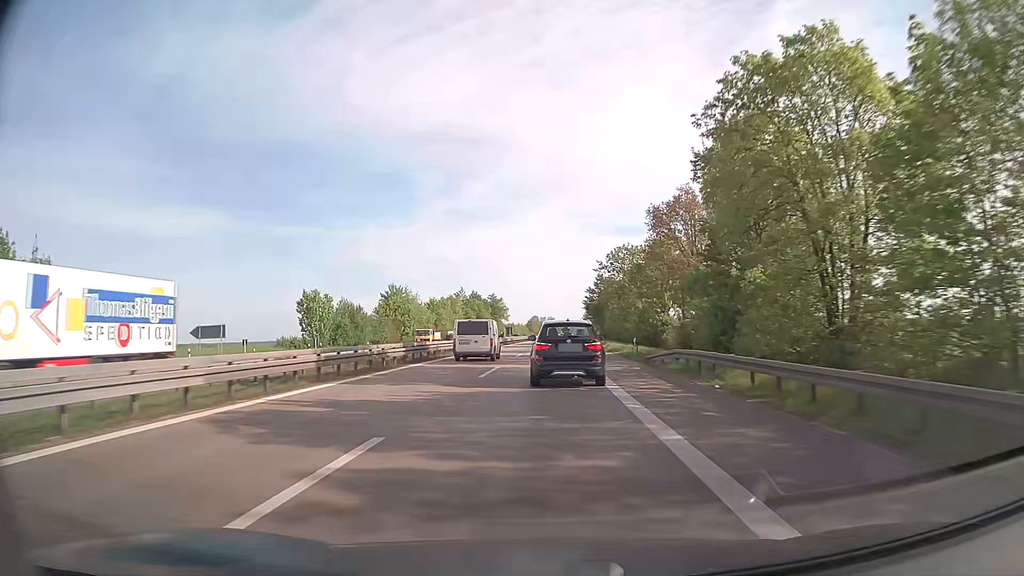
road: trunk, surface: asphalt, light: Day
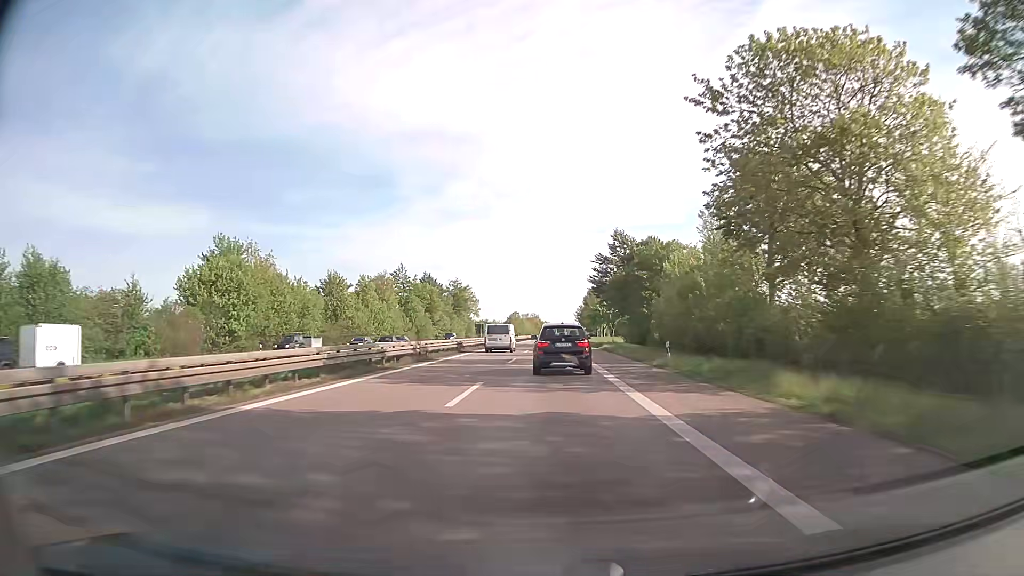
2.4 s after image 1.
(+0.8, +62.8) m; +1°
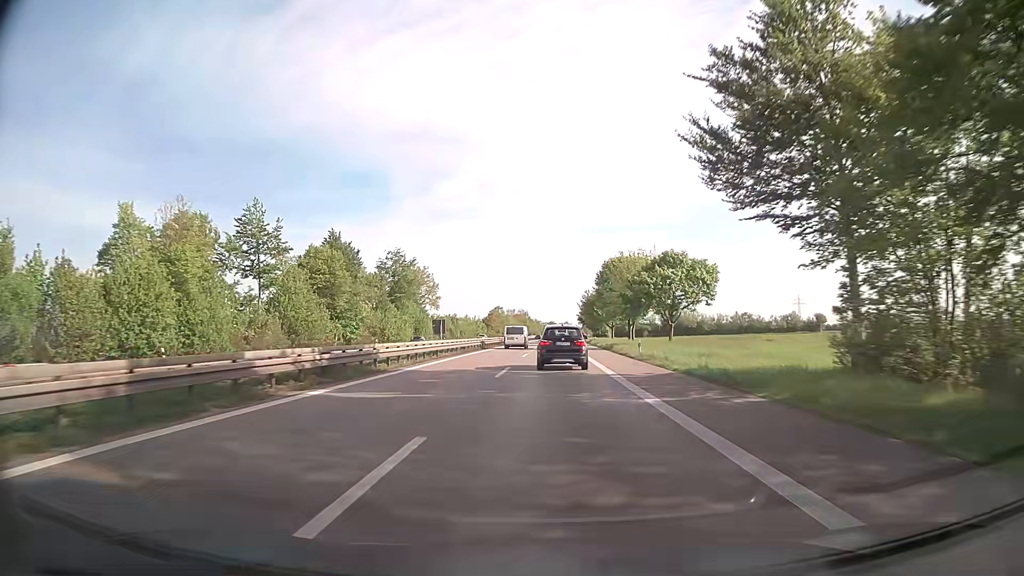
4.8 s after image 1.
(+0.4, +64.3) m; +1°
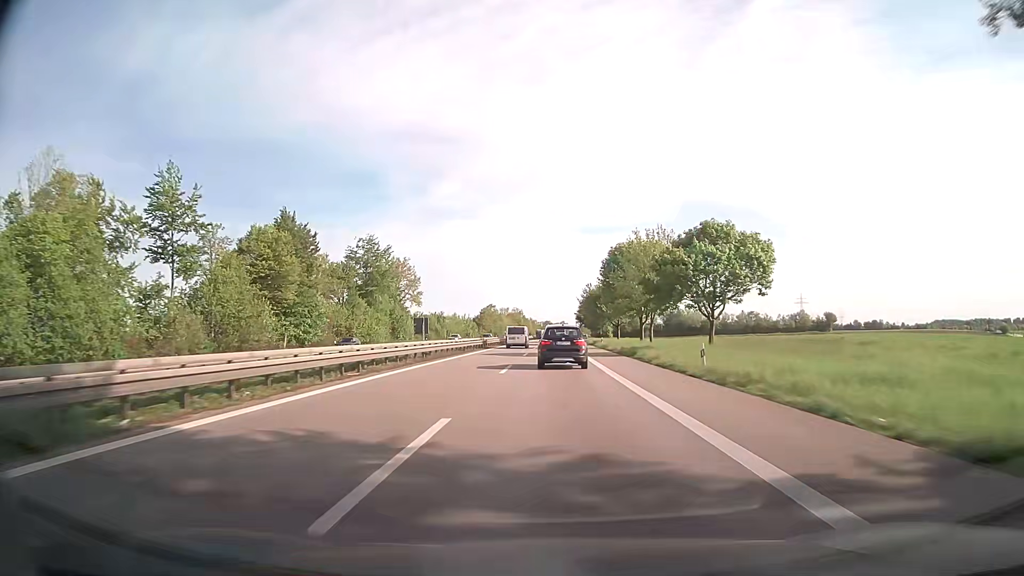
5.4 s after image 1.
(0.0, +16.3) m; 0°
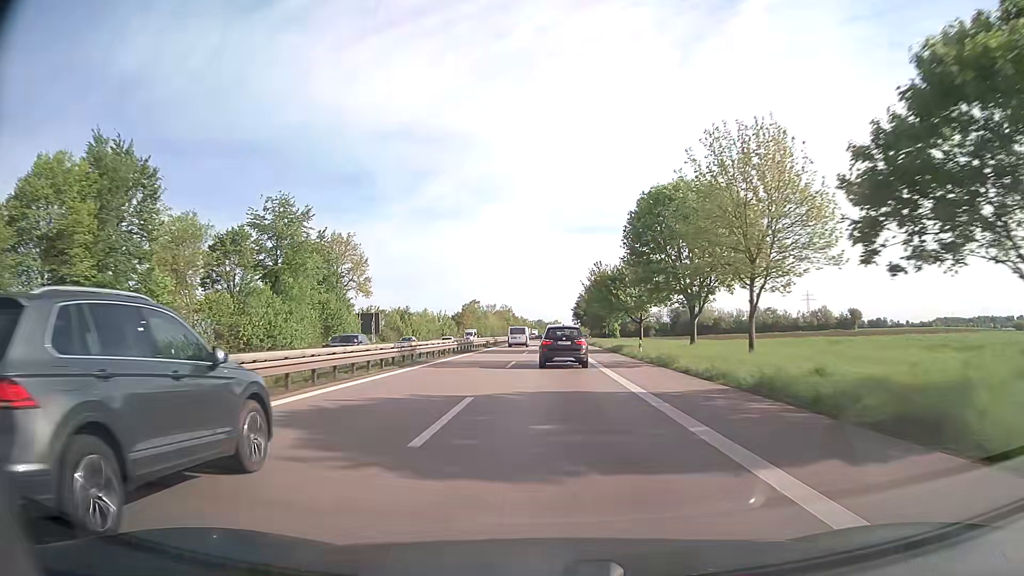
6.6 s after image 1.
(+0.2, +32.8) m; 0°
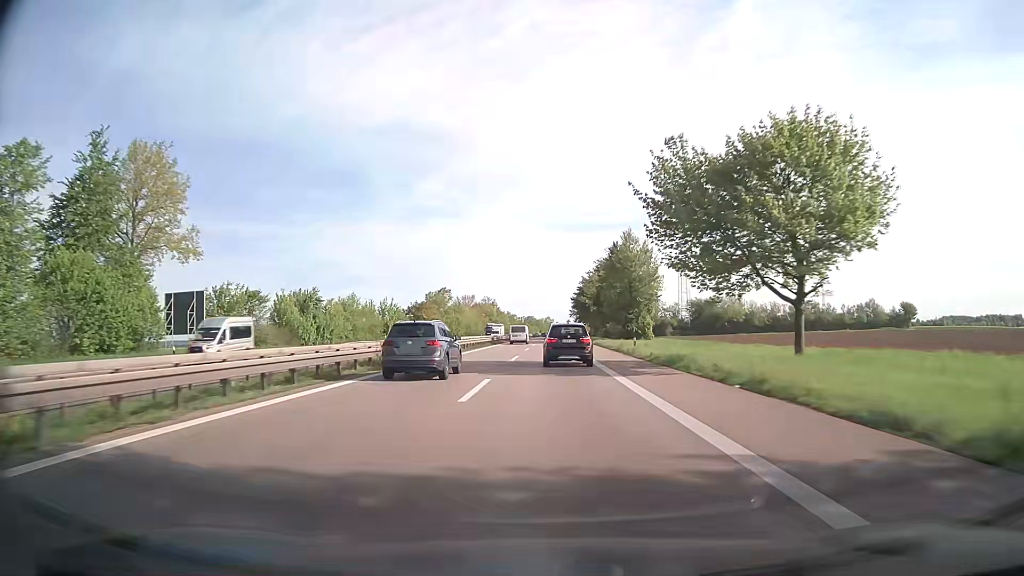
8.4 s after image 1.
(+0.3, +49.6) m; +1°
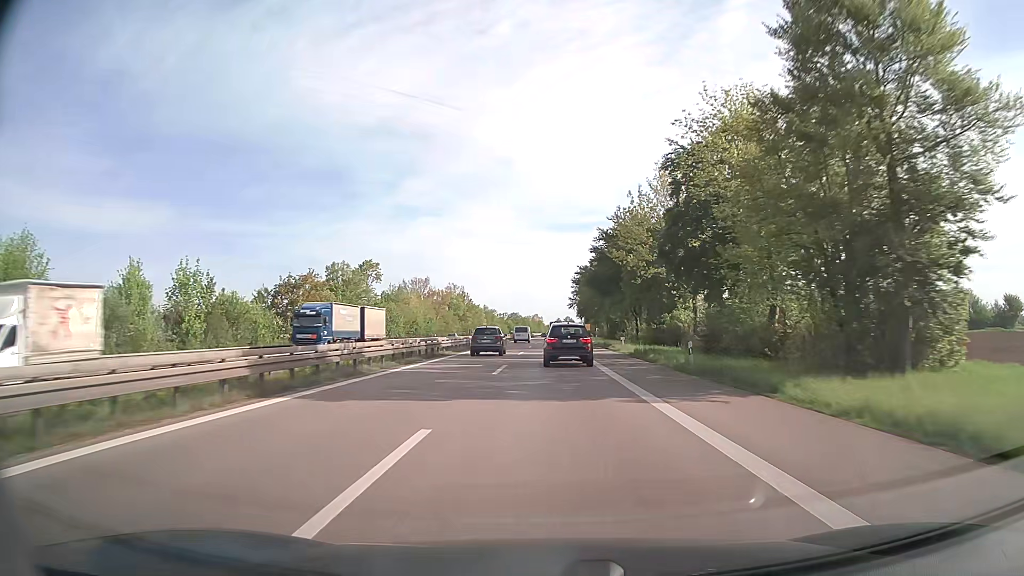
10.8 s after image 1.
(+0.4, +64.1) m; +1°
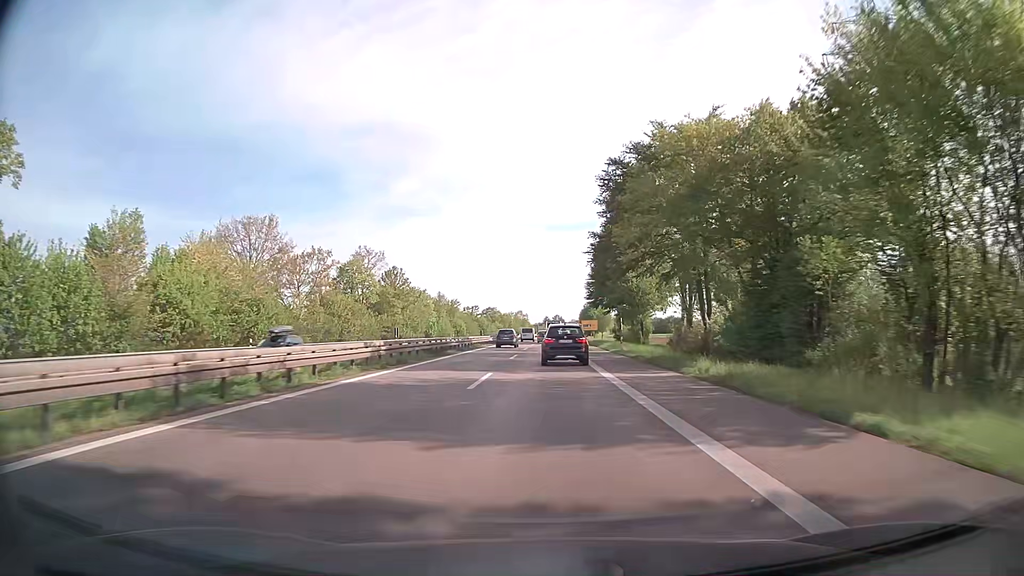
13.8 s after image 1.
(+0.9, +77.7) m; +1°
(0, +10) (0, +20) (0, +30) (0, +40) (0, +50) (0, +60) (0, +70) (+1, +80) (+1, +90) (+1, +100) m
